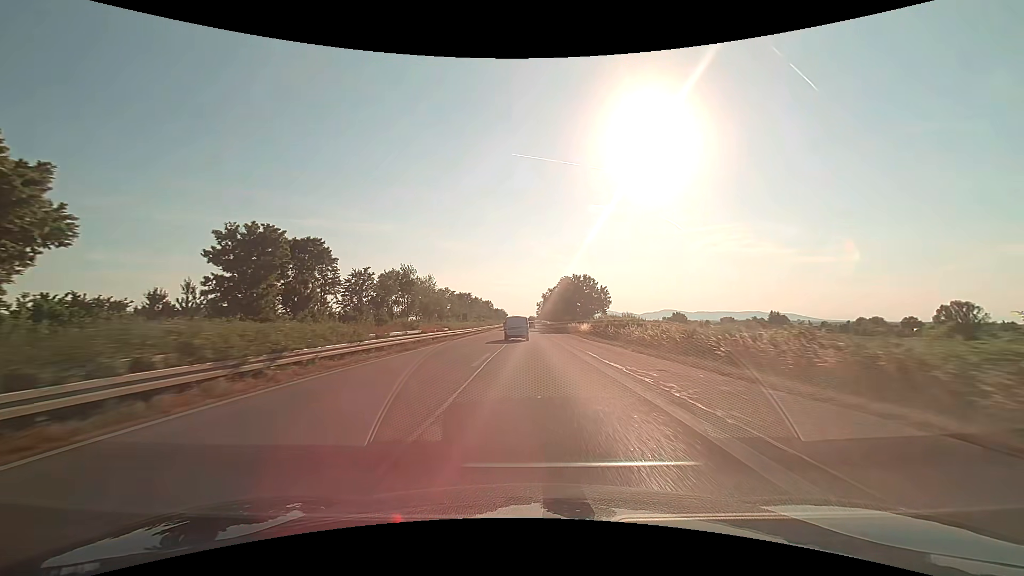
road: trunk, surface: asphalt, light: Day
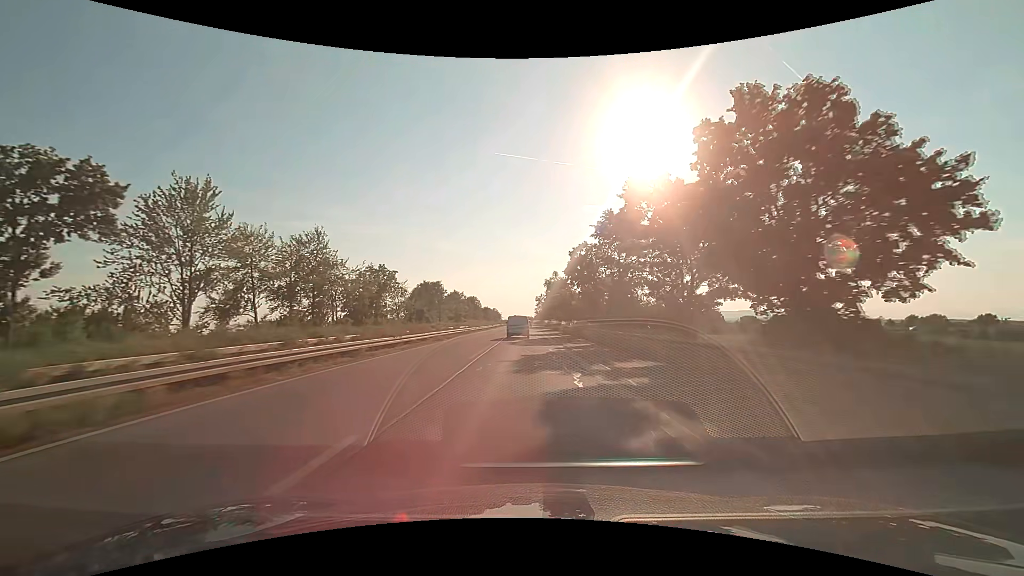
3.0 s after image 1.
(+0.3, +69.7) m; +1°
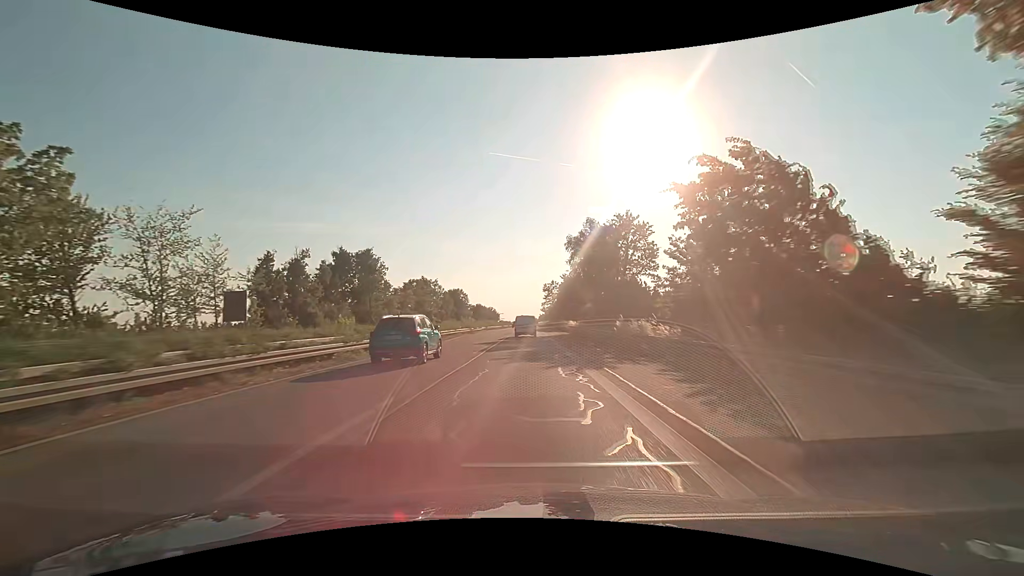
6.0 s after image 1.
(-0.3, +69.8) m; -1°
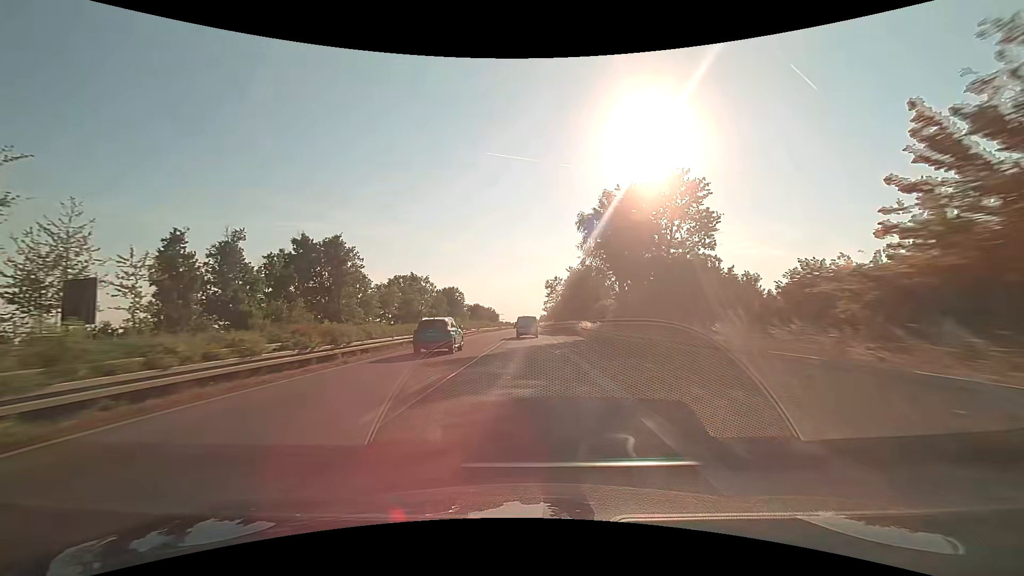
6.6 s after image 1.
(0.0, +14.1) m; 0°
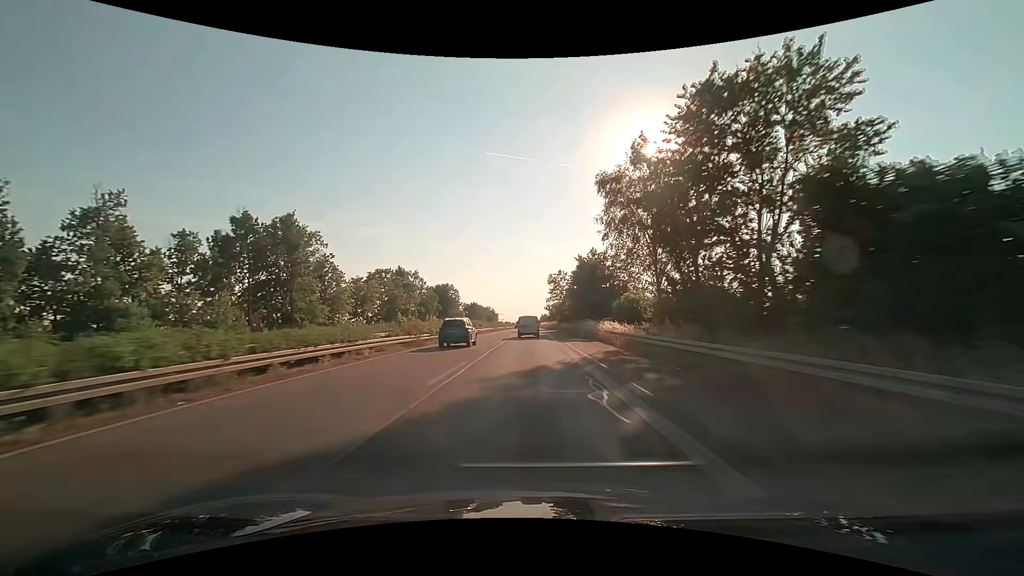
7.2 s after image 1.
(0.0, +14.1) m; 0°
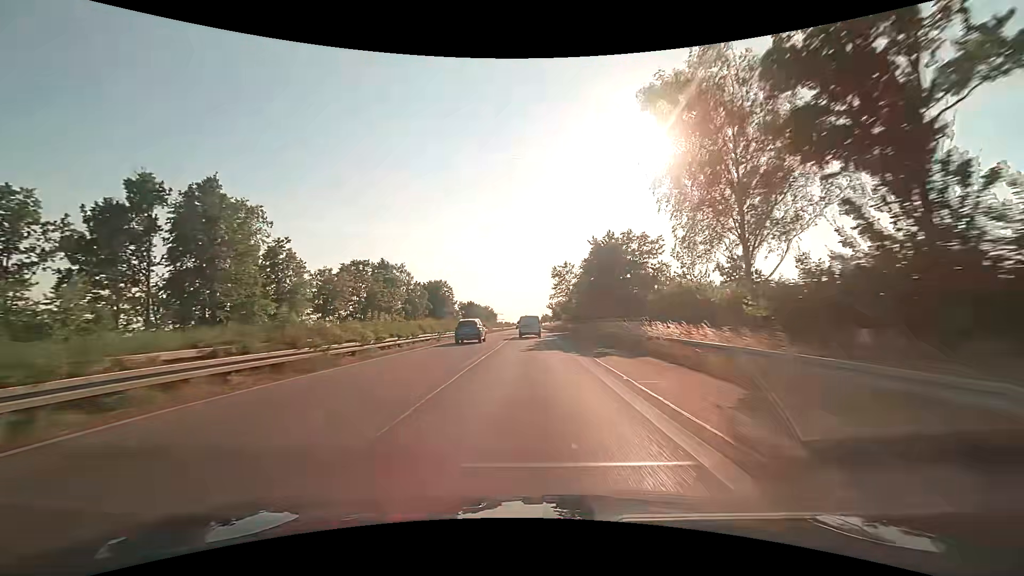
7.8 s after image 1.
(0.0, +14.2) m; 0°
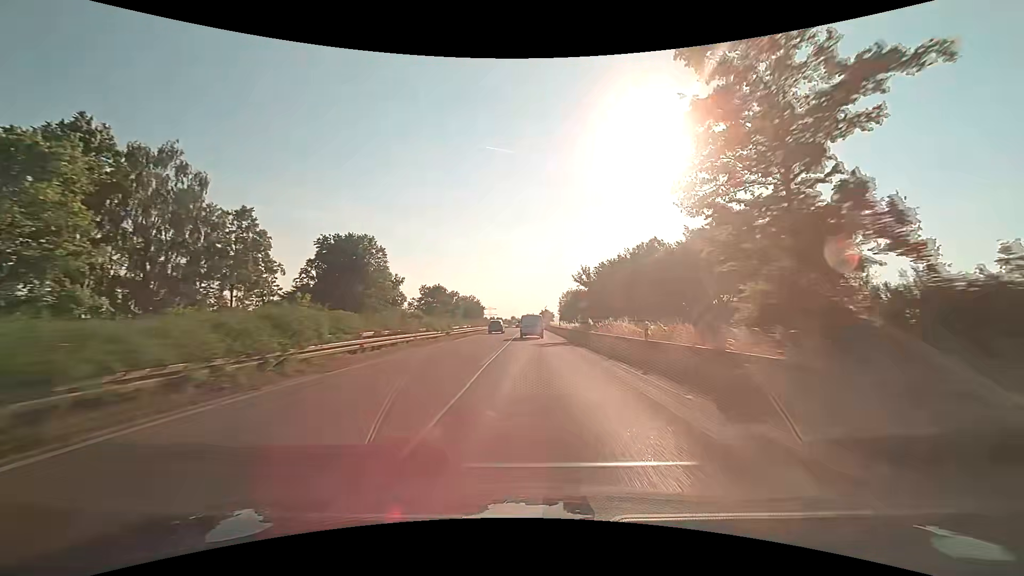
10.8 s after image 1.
(-0.2, +71.7) m; 0°
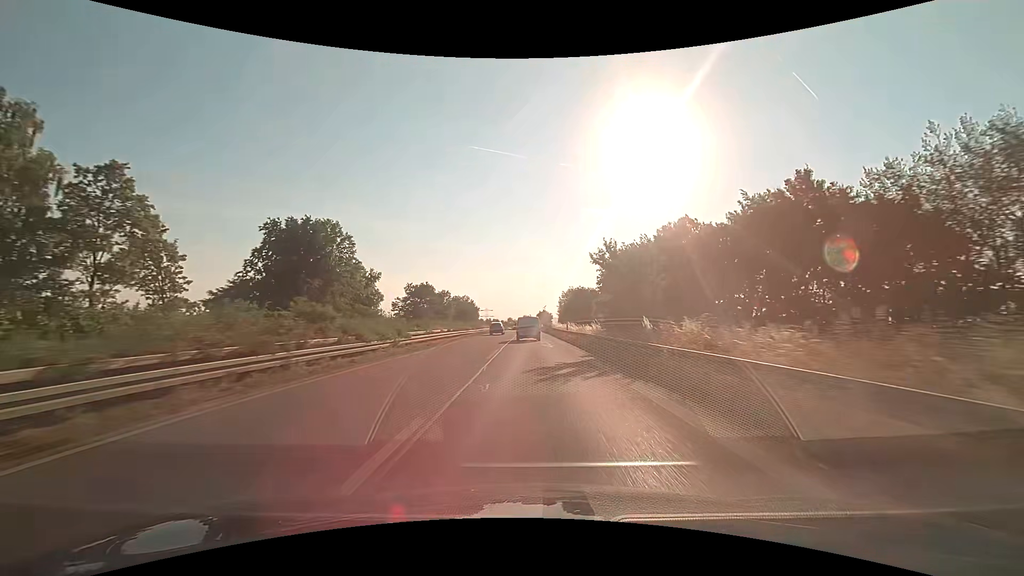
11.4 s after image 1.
(+0.1, +14.4) m; 0°
(0, +10) (0, +20) (0, +30) (0, +40) (0, +50) (0, +60) (0, +70) (0, +80) (0, +90) (0, +100) m
